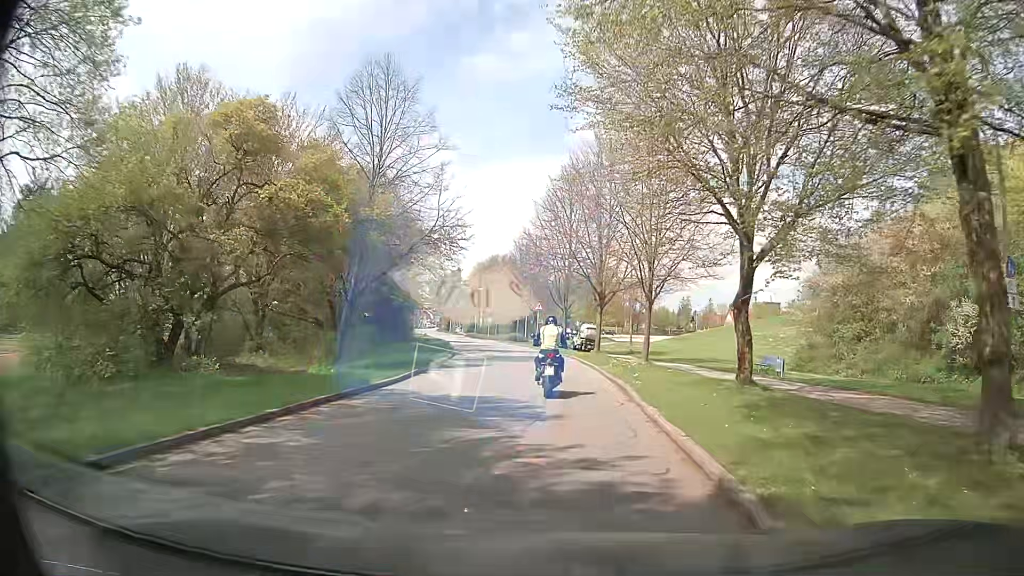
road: unclassified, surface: asphalt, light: Day
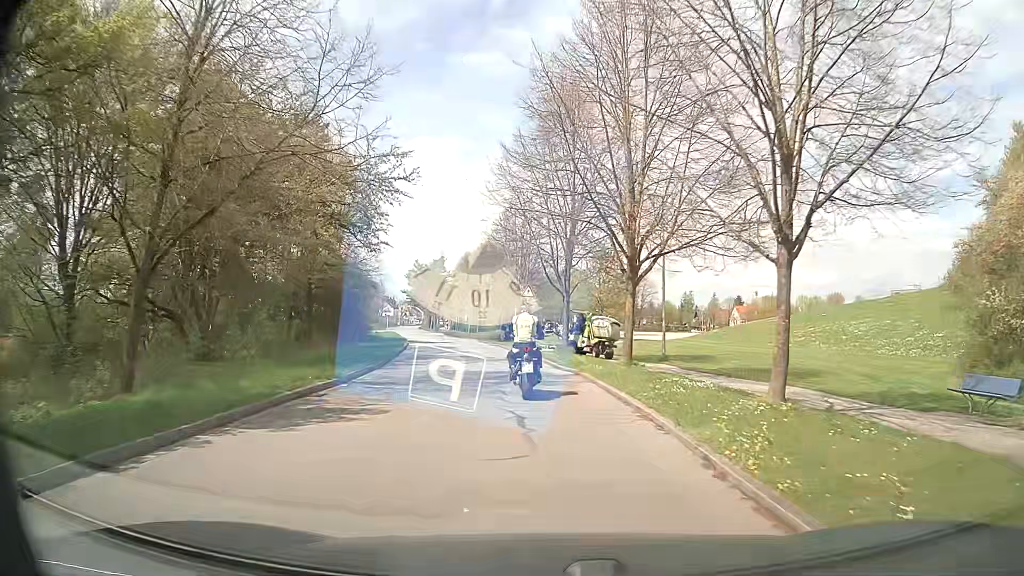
(+0.5, +15.5) m; +3°
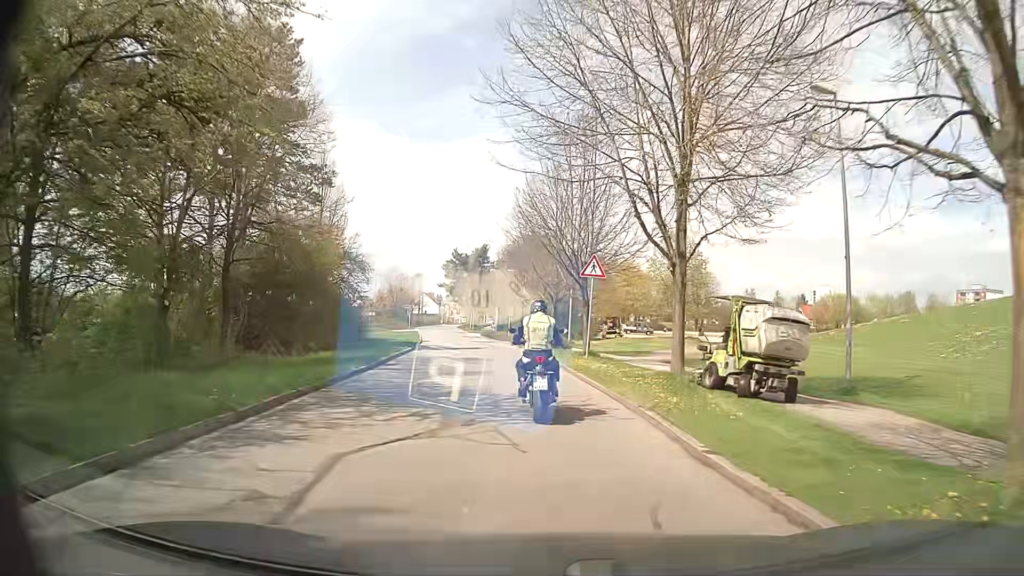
(-0.9, +15.3) m; -6°
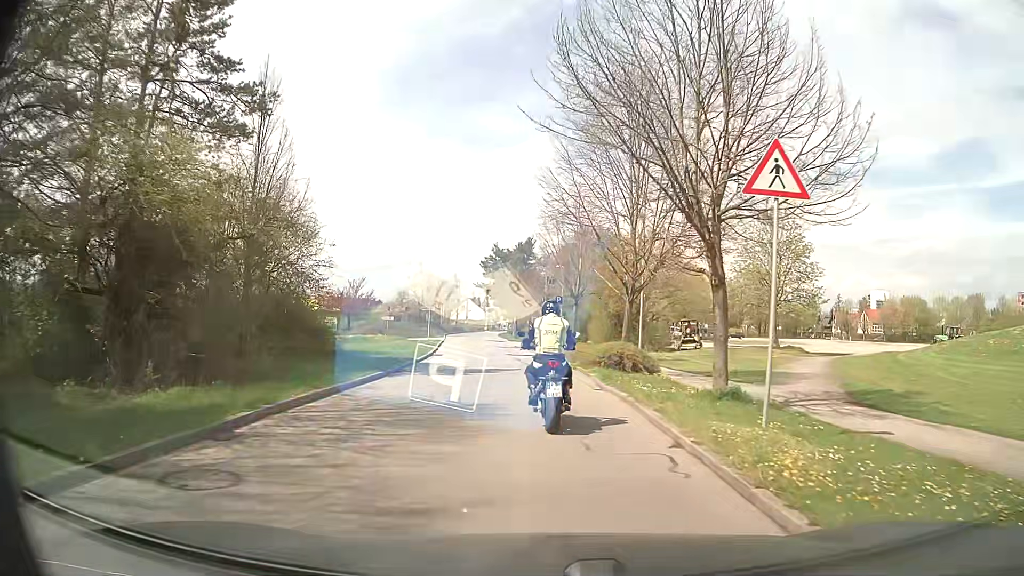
(-0.5, +14.0) m; -4°
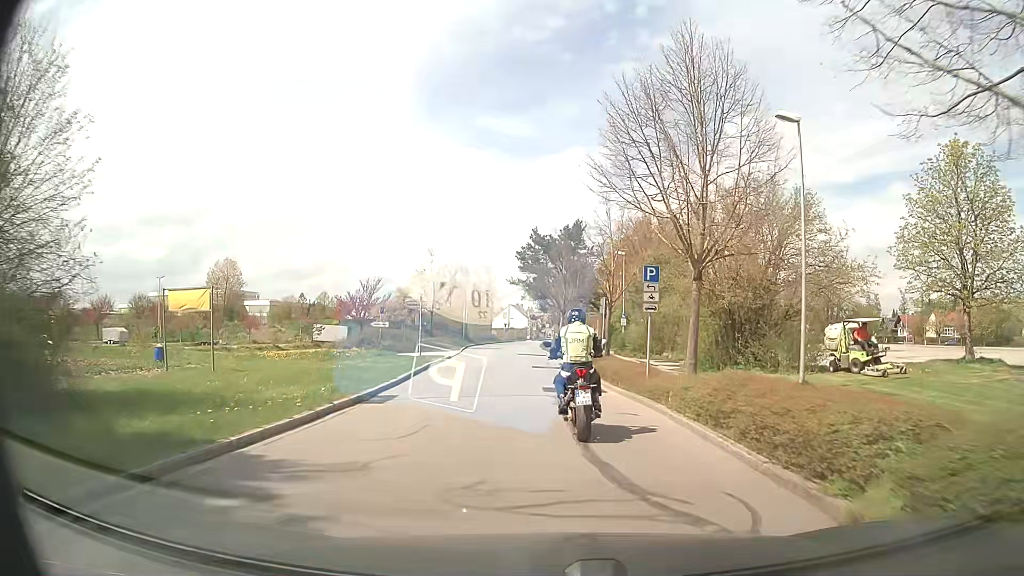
(-0.8, +18.7) m; -4°
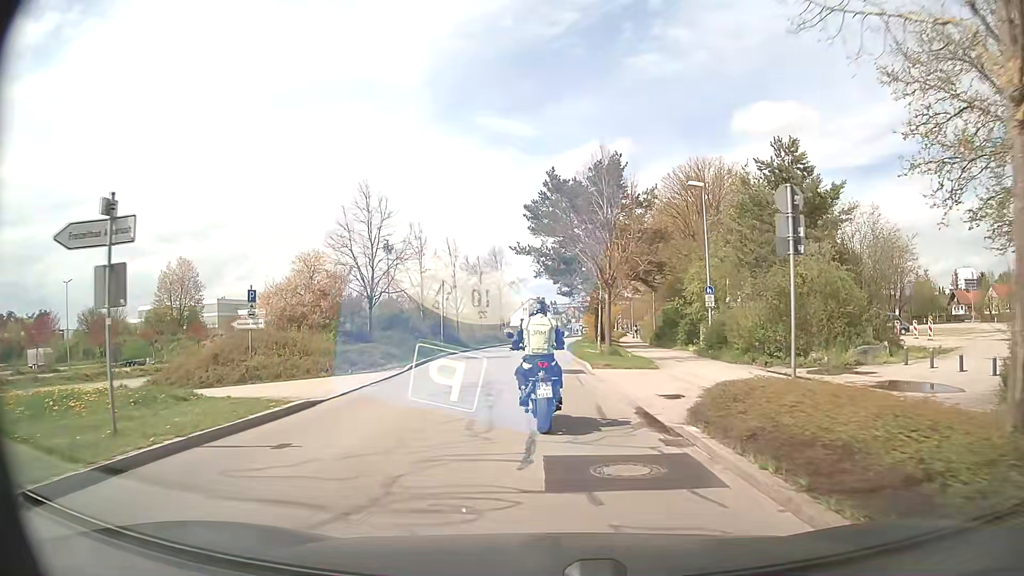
(-0.5, +23.0) m; -2°
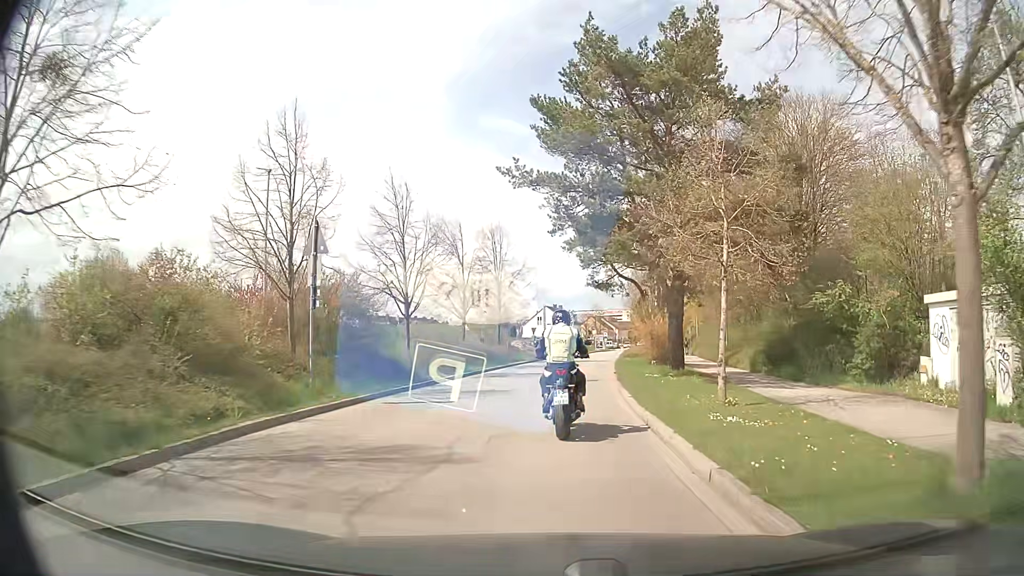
(-0.7, +22.3) m; -3°
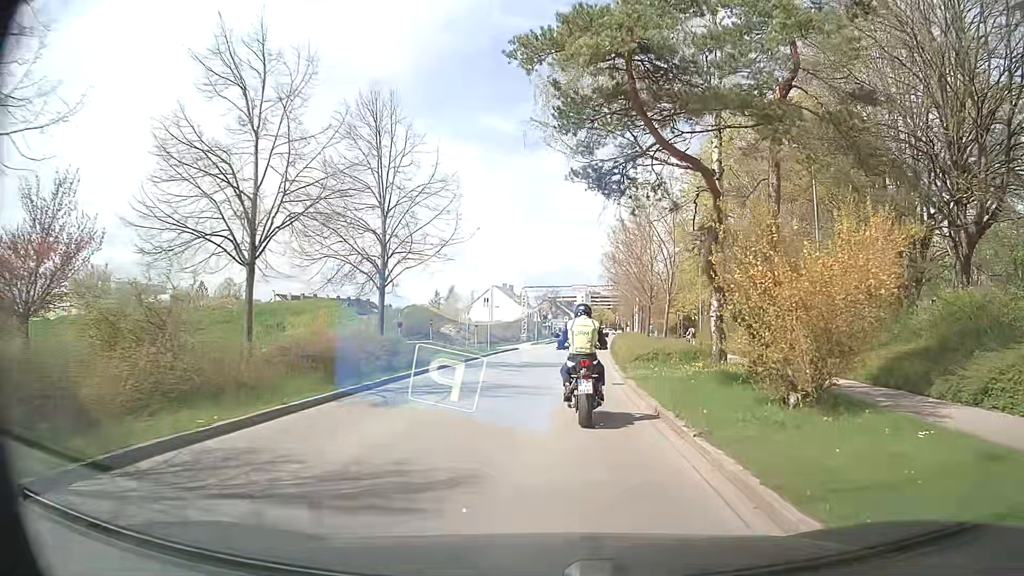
(+0.7, +22.7) m; +4°
(0, +10) (+1, +20) (+1, +30) (+2, +40) (+3, +50) (+4, +60) (+5, +70) (+7, +80) (+8, +90) (+9, +100) m
